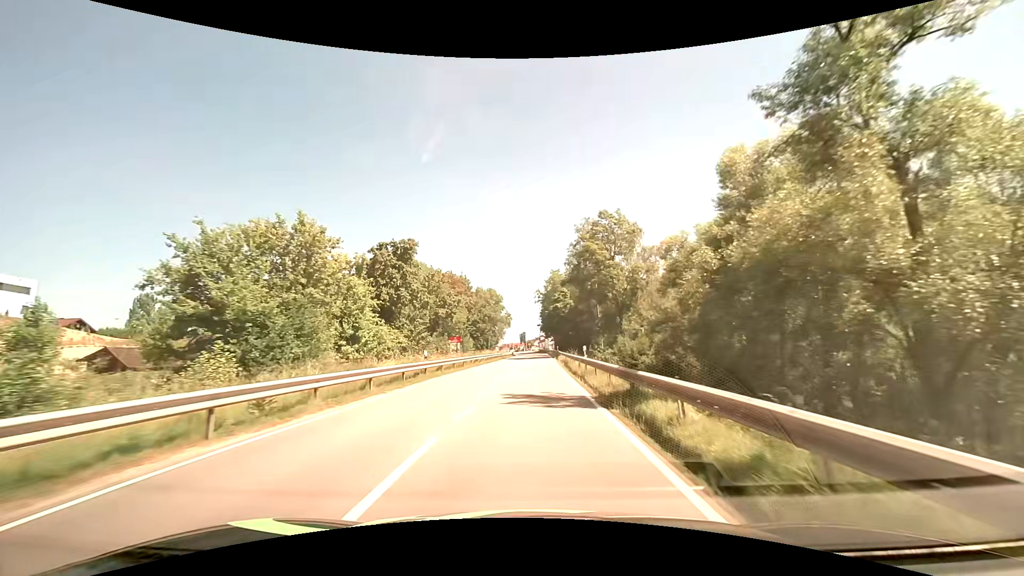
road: tertiary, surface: asphalt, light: Day
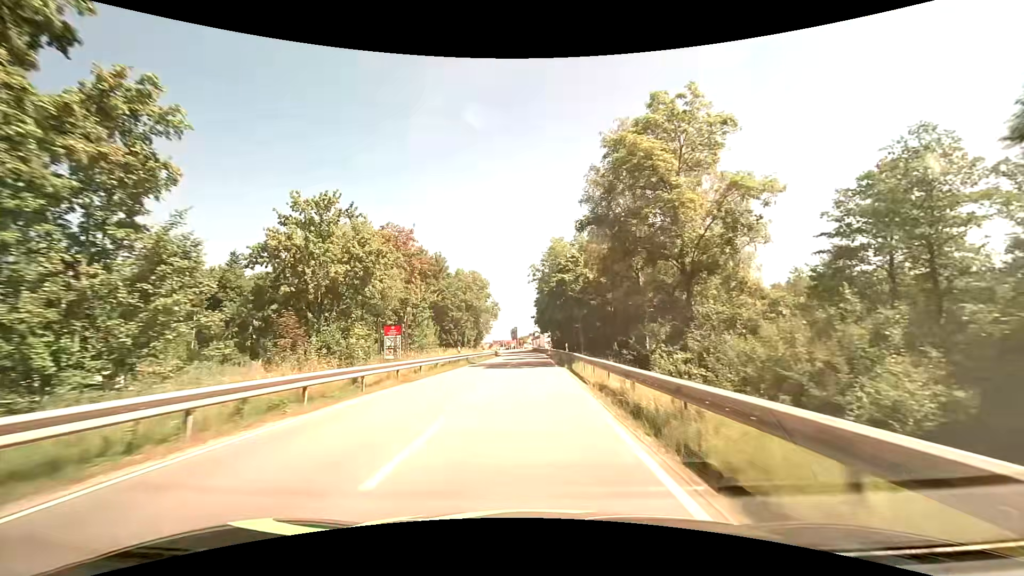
(+0.4, +28.5) m; +1°
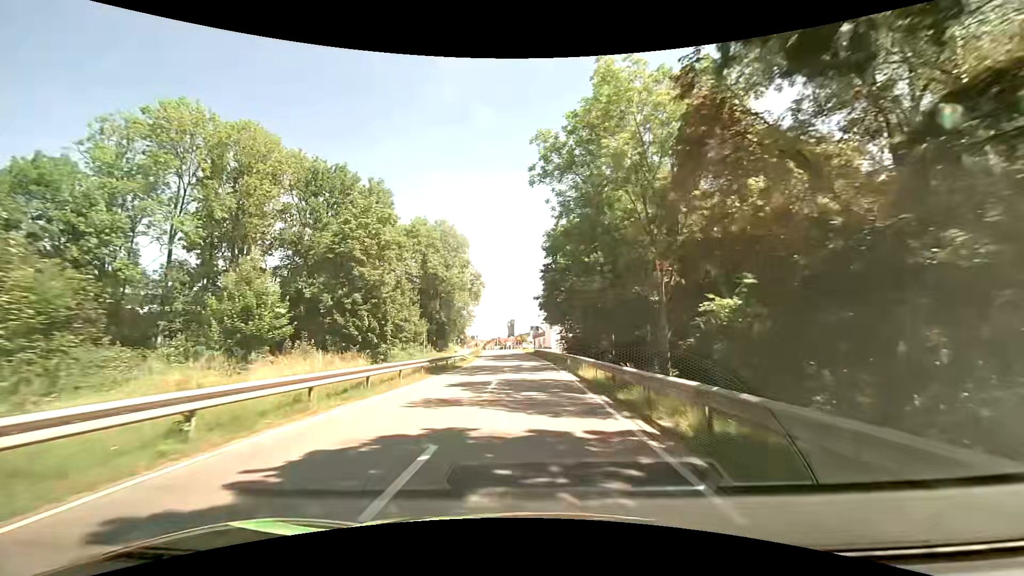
(+0.2, +44.5) m; 0°
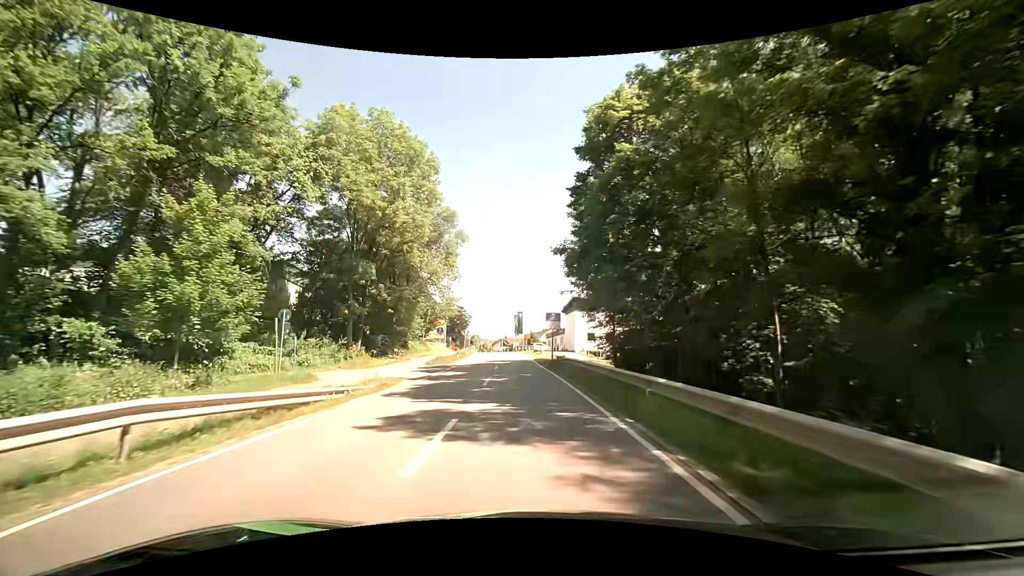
(-0.2, +33.4) m; -1°
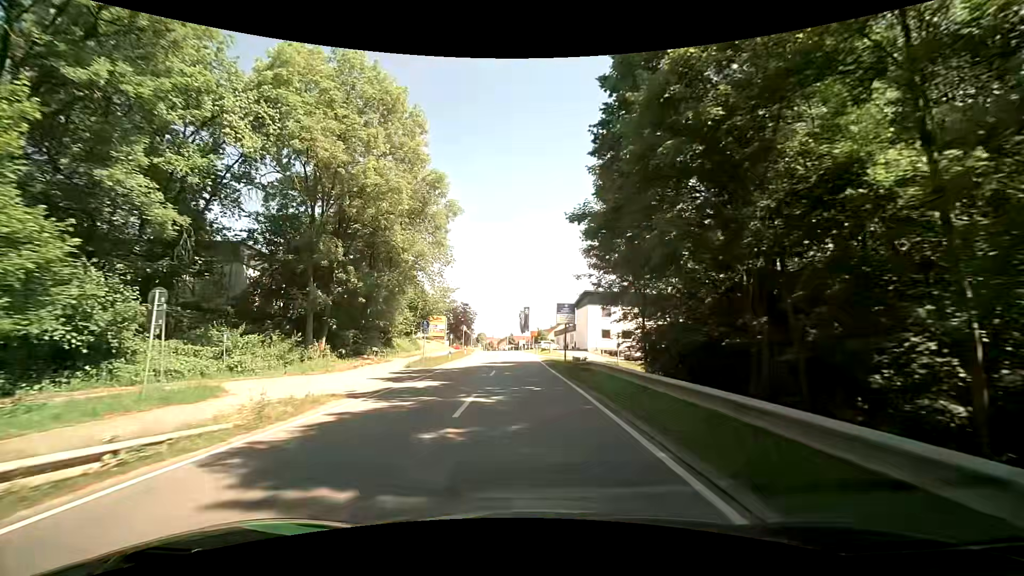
(-0.1, +8.1) m; -1°
(0, +10) (0, +20) (-1, +30) (-1, +40) (-2, +50) (-2, +60) (-3, +70) (-4, +80) (-5, +90) (-7, +100) m
